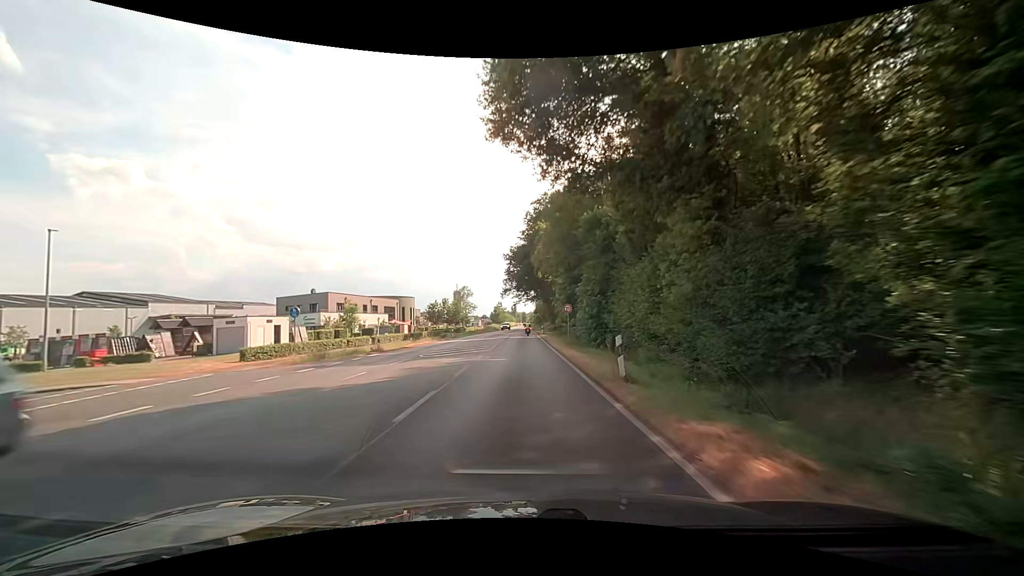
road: secondary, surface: asphalt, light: Day
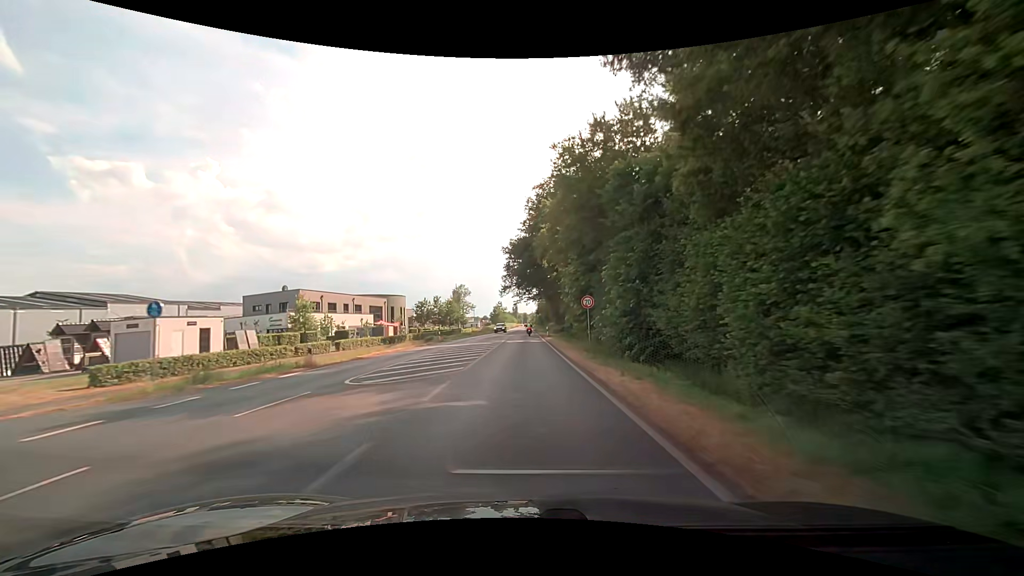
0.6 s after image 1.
(0.0, +10.5) m; 0°
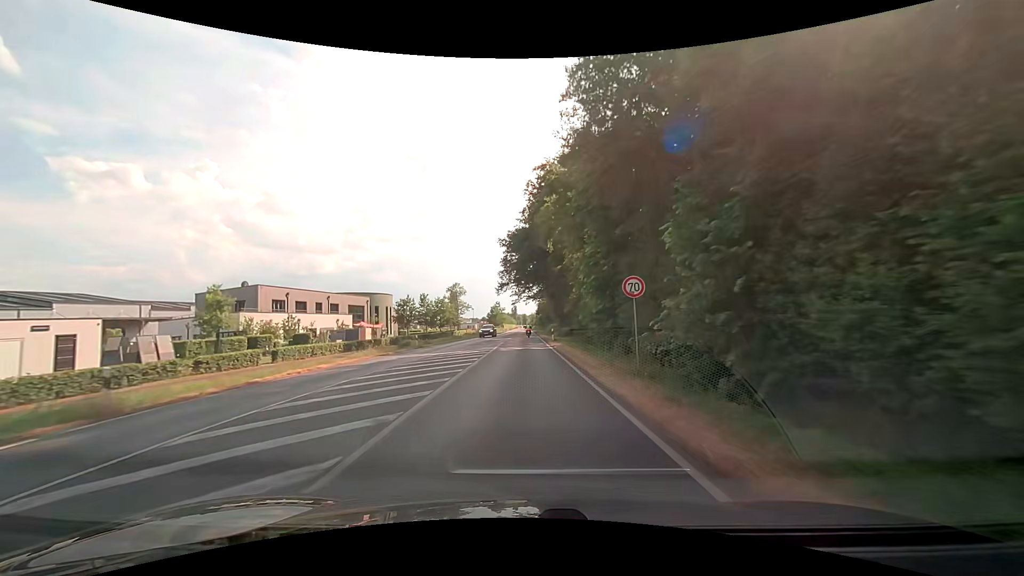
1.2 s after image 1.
(0.0, +10.5) m; 0°
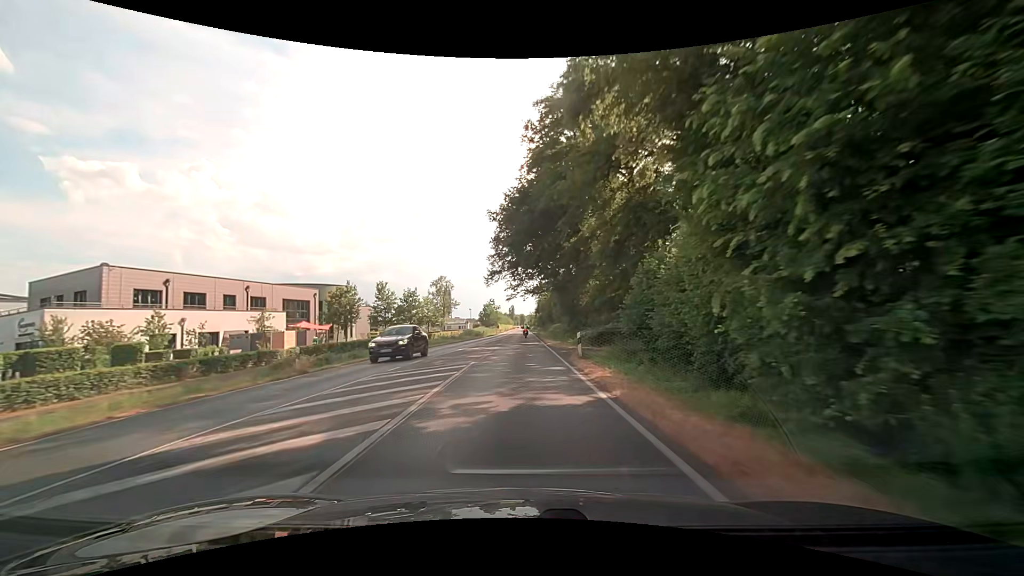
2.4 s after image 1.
(0.0, +21.0) m; 0°
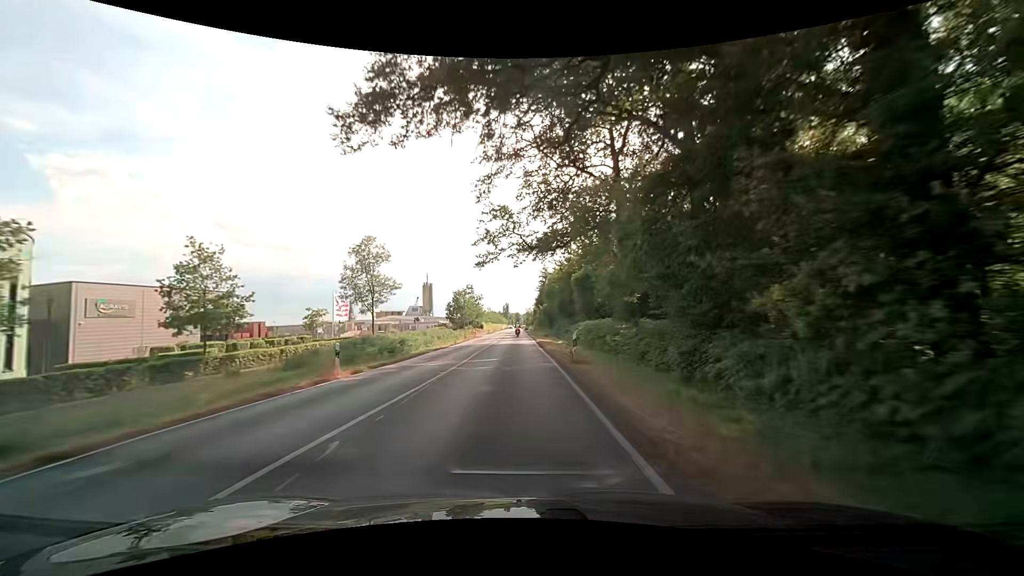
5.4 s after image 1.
(+0.2, +54.0) m; +1°
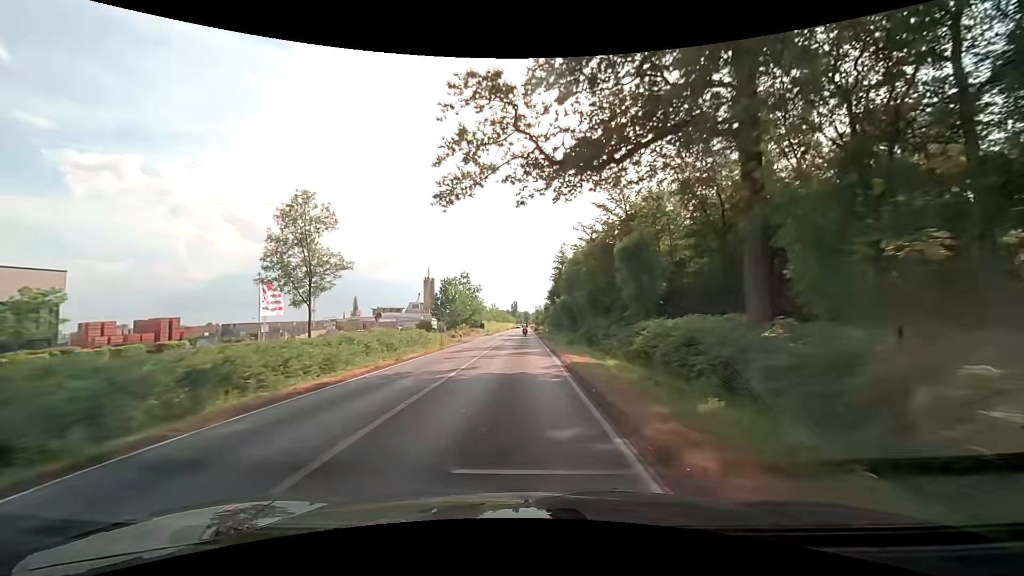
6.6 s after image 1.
(-0.2, +22.1) m; -1°
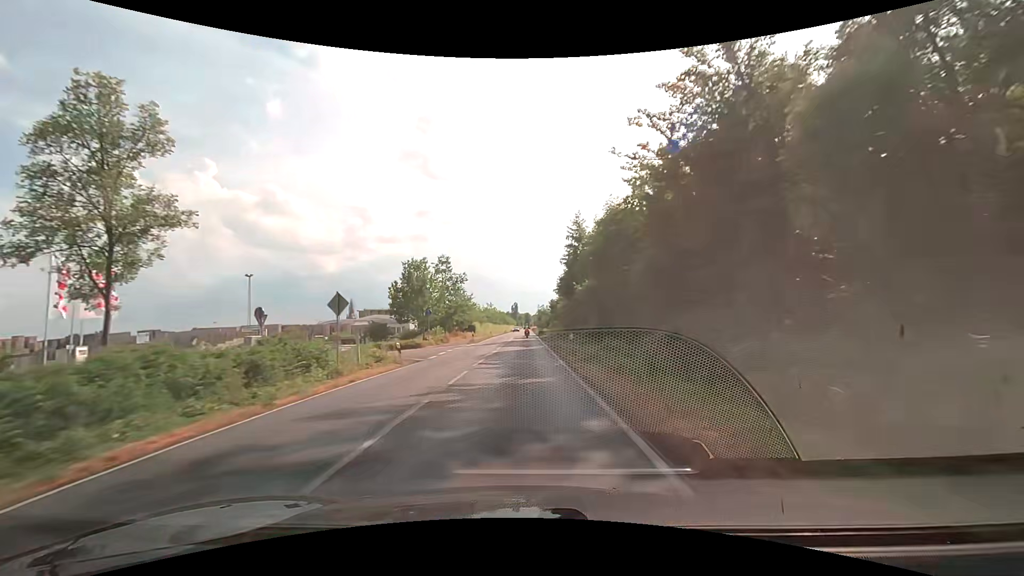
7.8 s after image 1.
(-0.1, +21.9) m; 0°
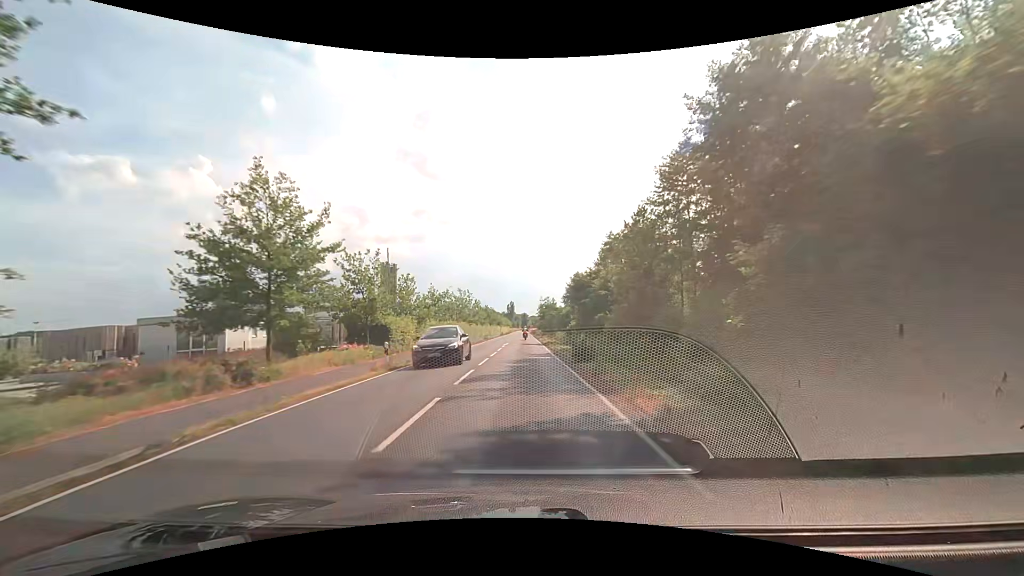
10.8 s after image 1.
(+0.2, +53.7) m; +1°
(0, +10) (0, +20) (0, +30) (0, +40) (0, +50) (0, +60) (0, +70) (0, +80) (0, +90) (0, +100) m
